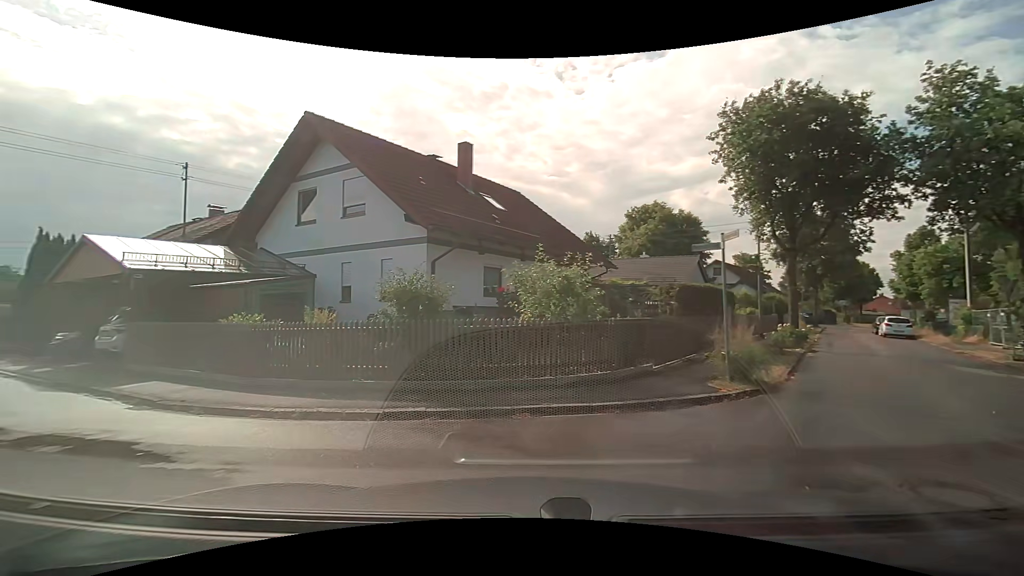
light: Day
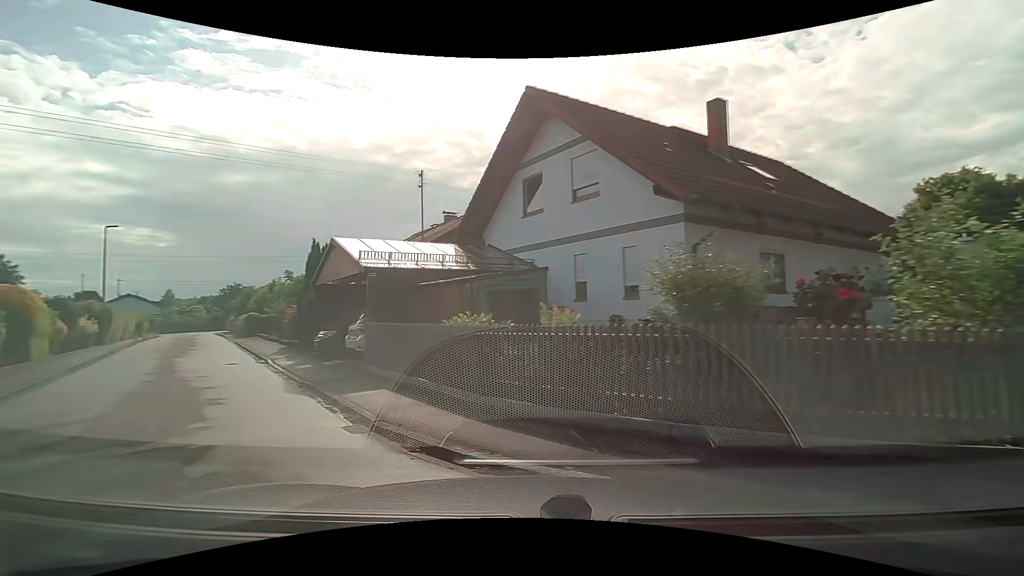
(-0.6, +3.3) m; -24°
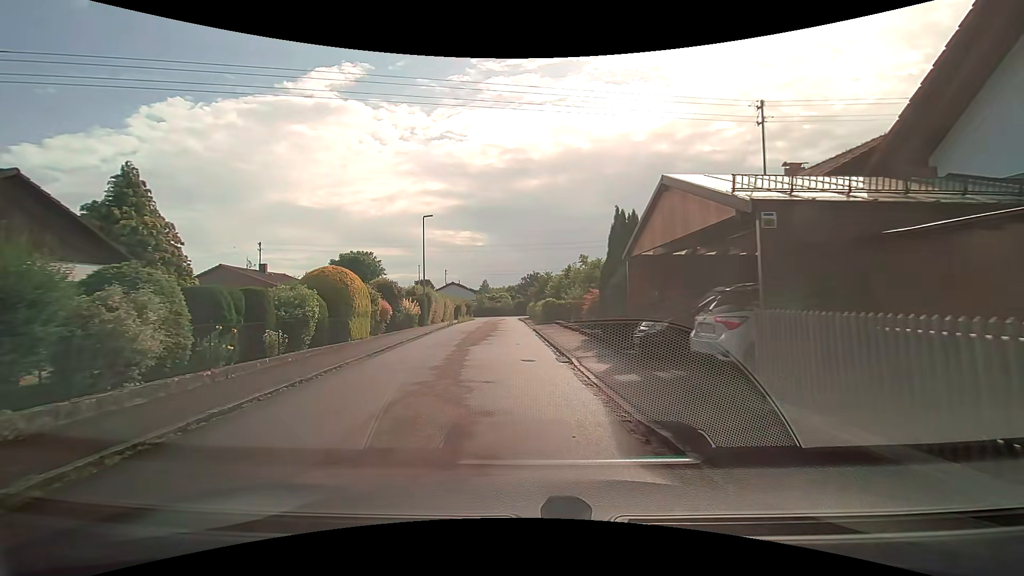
(-2.1, +5.9) m; -34°
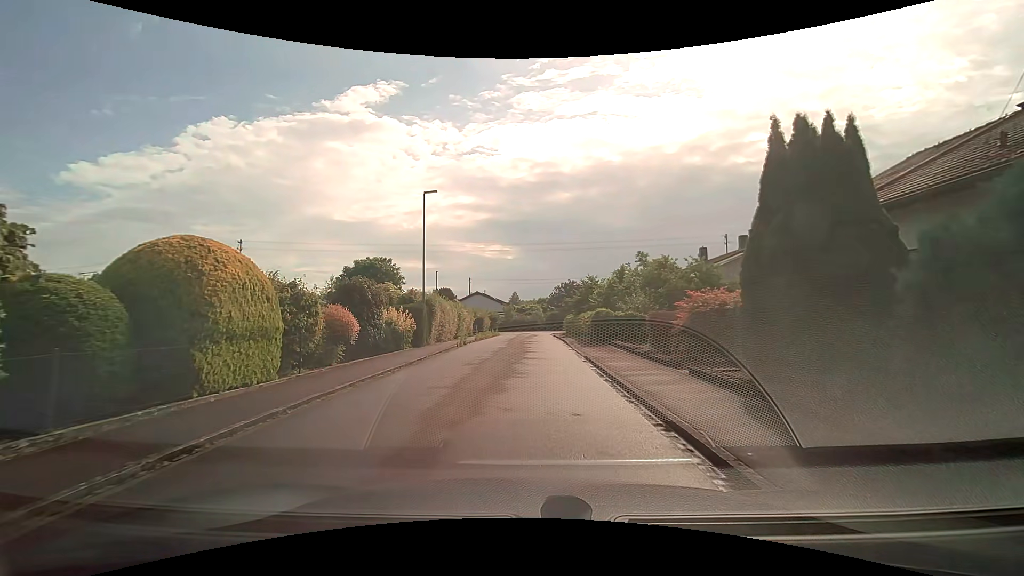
(-0.6, +10.3) m; -4°
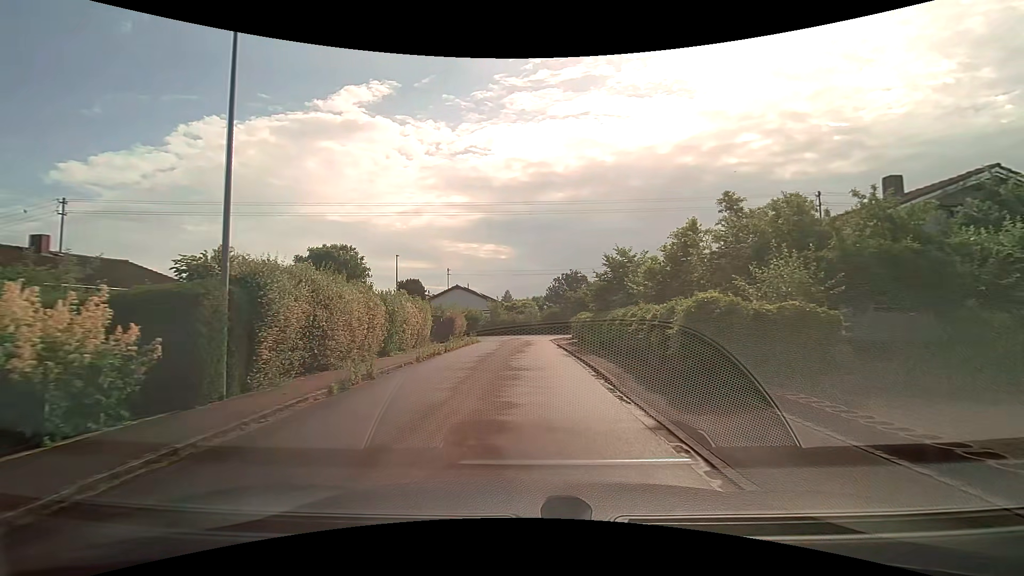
(0.0, +15.4) m; +1°
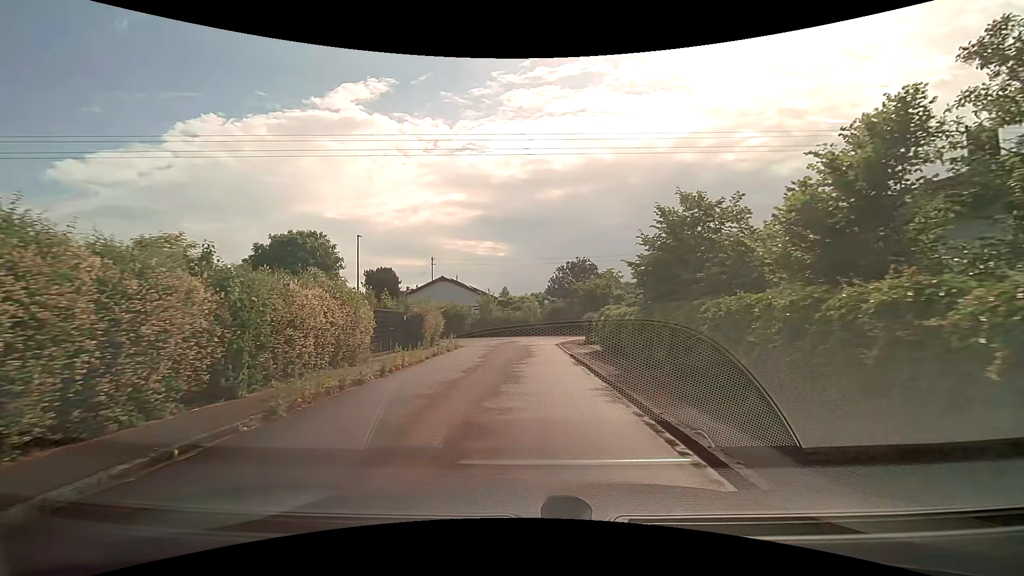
(-0.1, +9.9) m; -1°
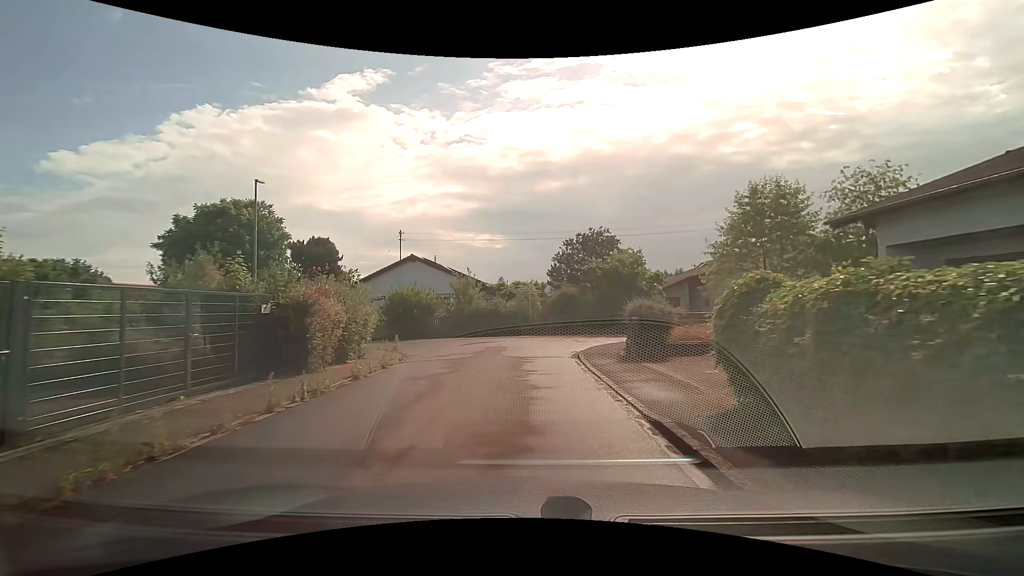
(+0.2, +12.7) m; +1°
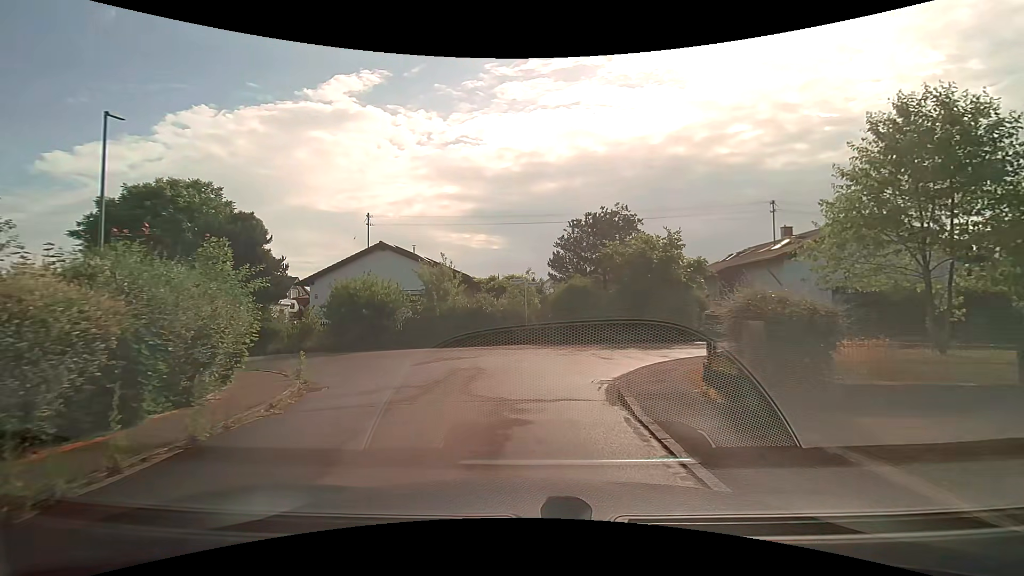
(+0.1, +7.7) m; 0°
